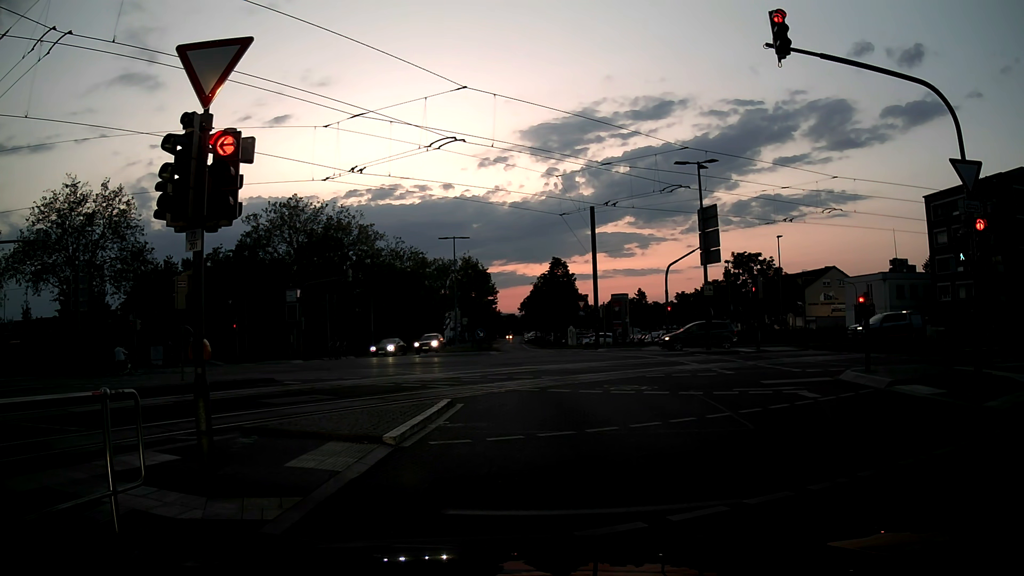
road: secondary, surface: asphalt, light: Dusk
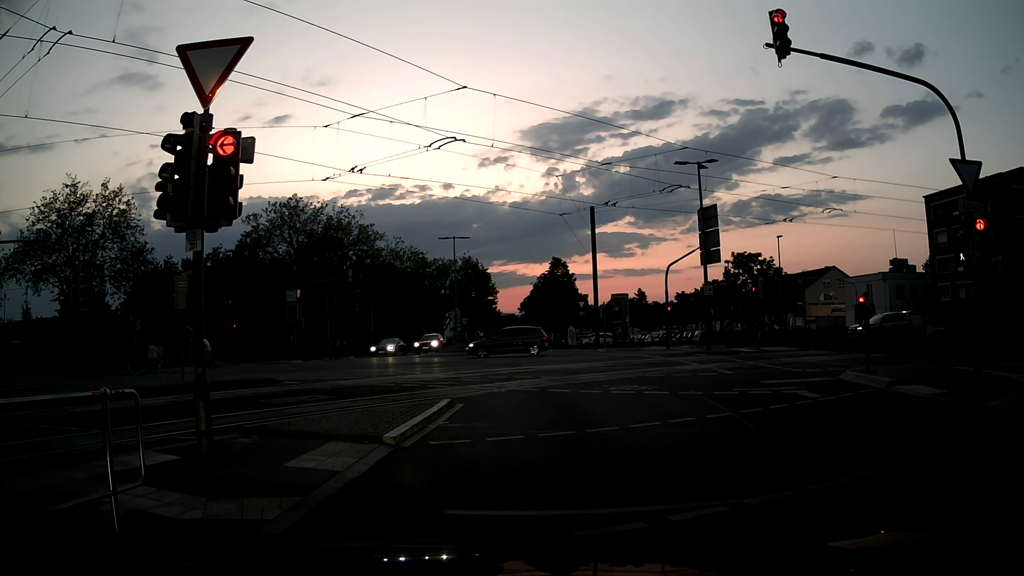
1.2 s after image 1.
(0.0, 0.0) m; 0°
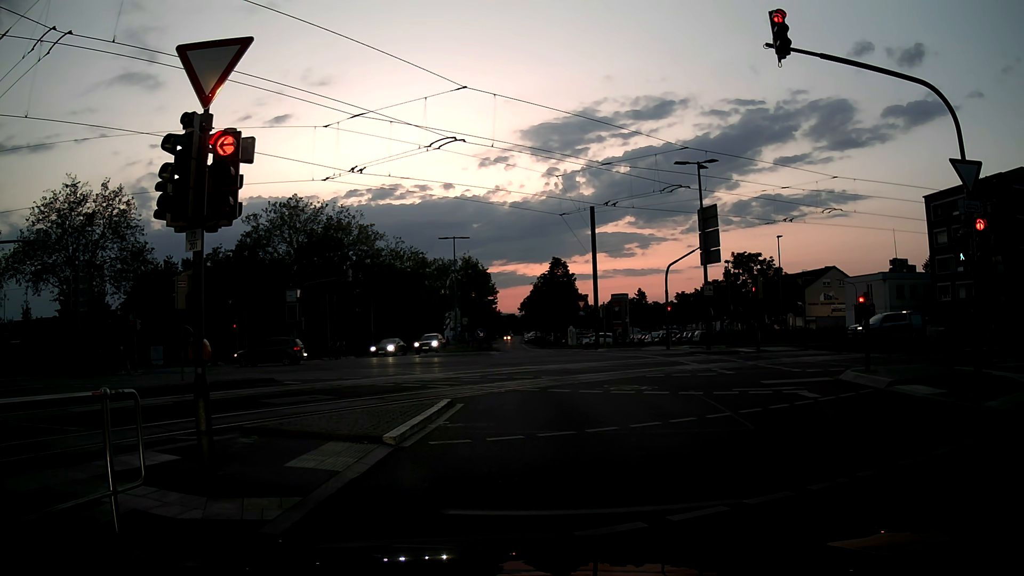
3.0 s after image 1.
(0.0, 0.0) m; 0°
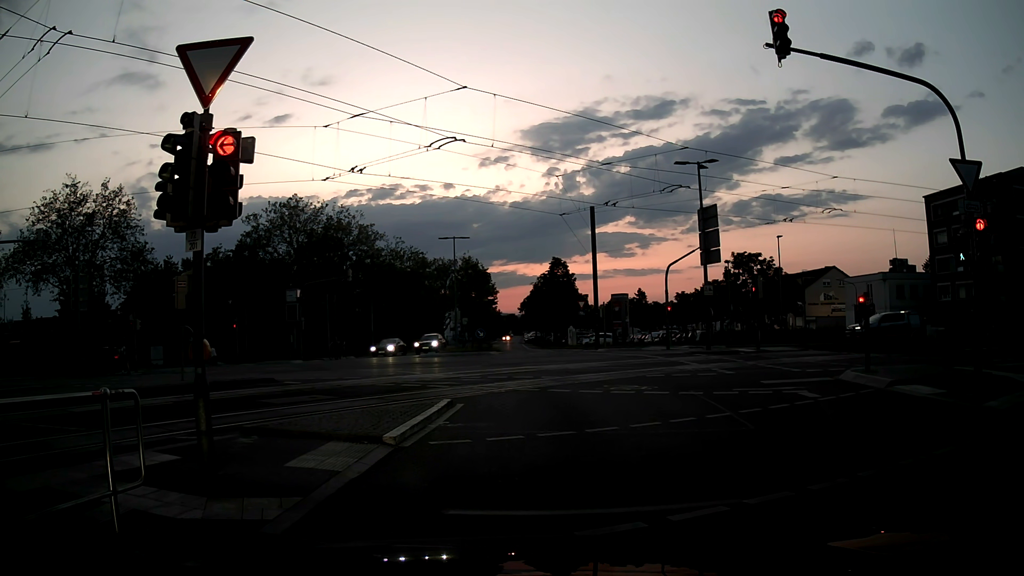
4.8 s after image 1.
(0.0, 0.0) m; 0°
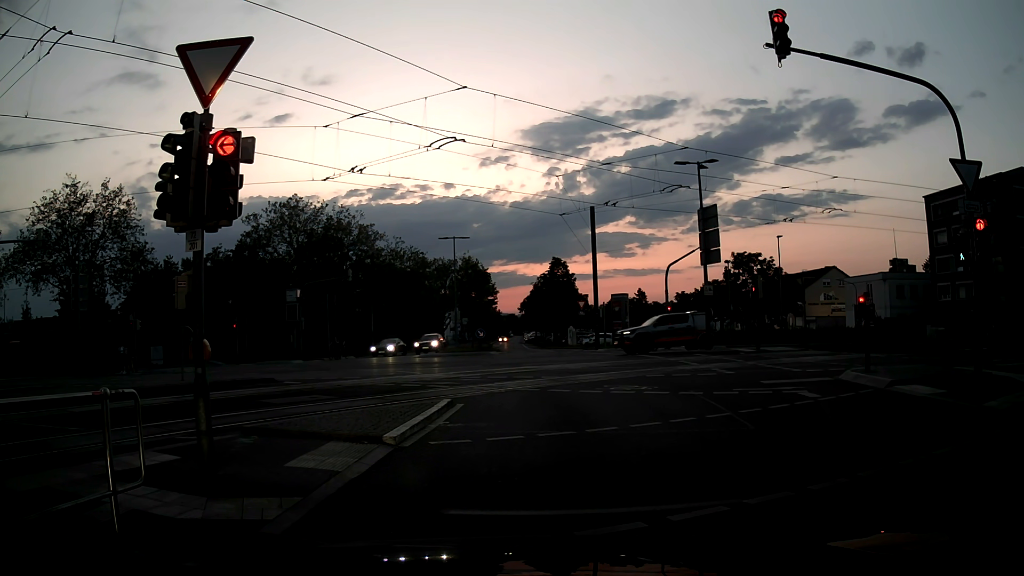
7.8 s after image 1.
(0.0, 0.0) m; 0°
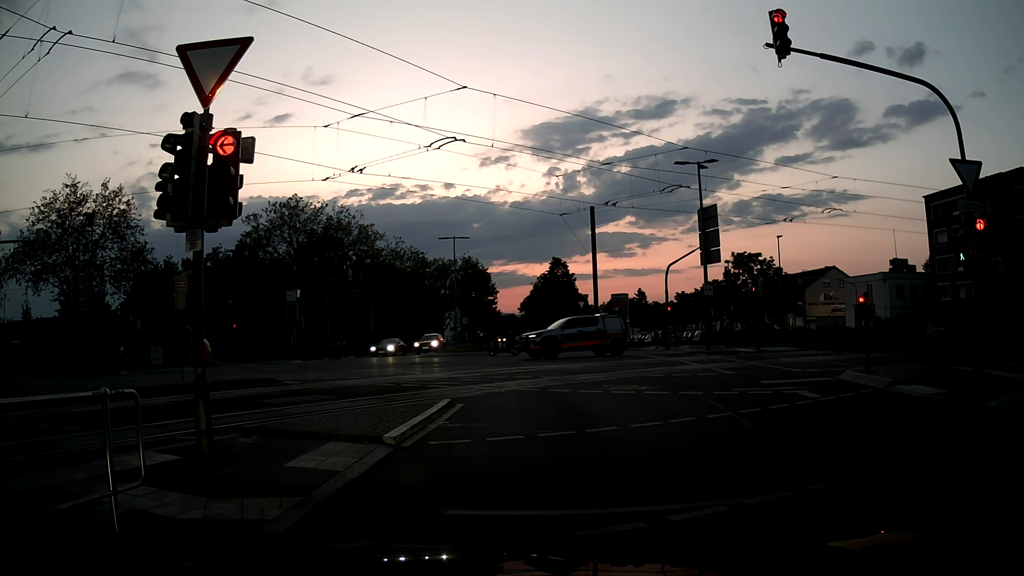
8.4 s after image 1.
(0.0, 0.0) m; 0°
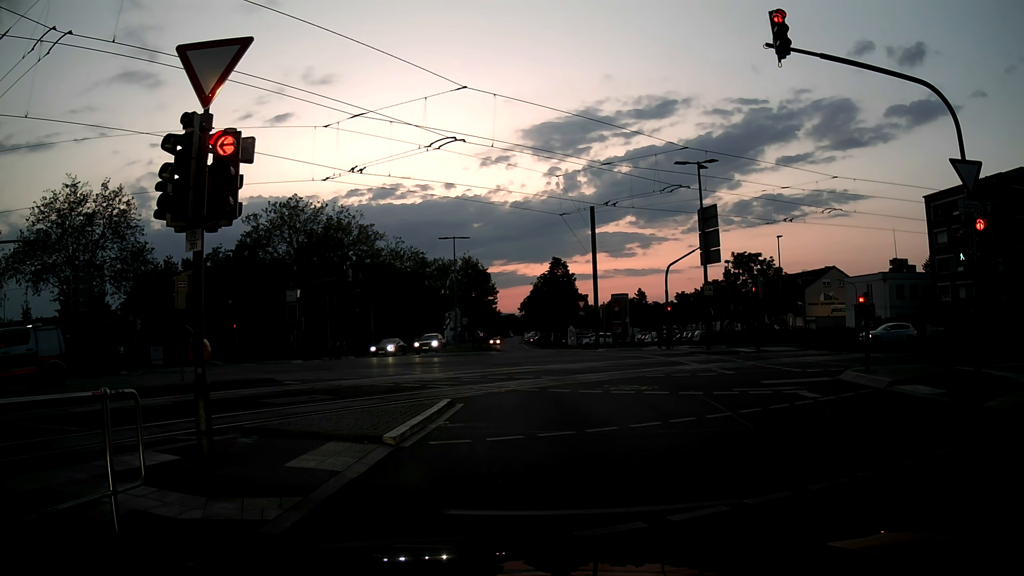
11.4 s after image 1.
(0.0, 0.0) m; 0°
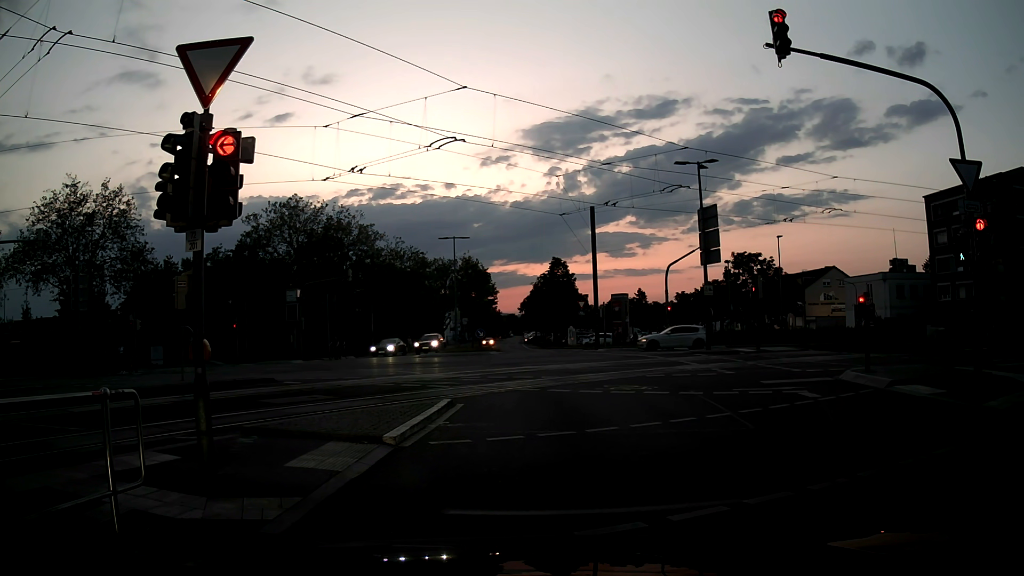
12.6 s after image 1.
(0.0, 0.0) m; 0°
(0, +10) (-1, +20) (-5, +29) (-13, +35) (-22, +39) (-31, +41) (-41, +42) (-51, +42) (-61, +42) (-71, +42) m
